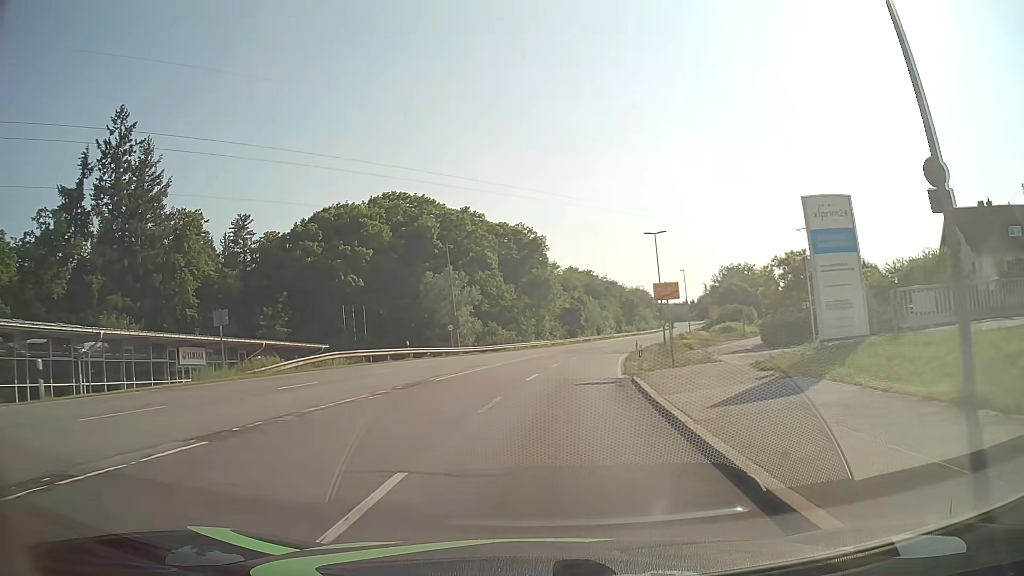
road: secondary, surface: asphalt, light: Day
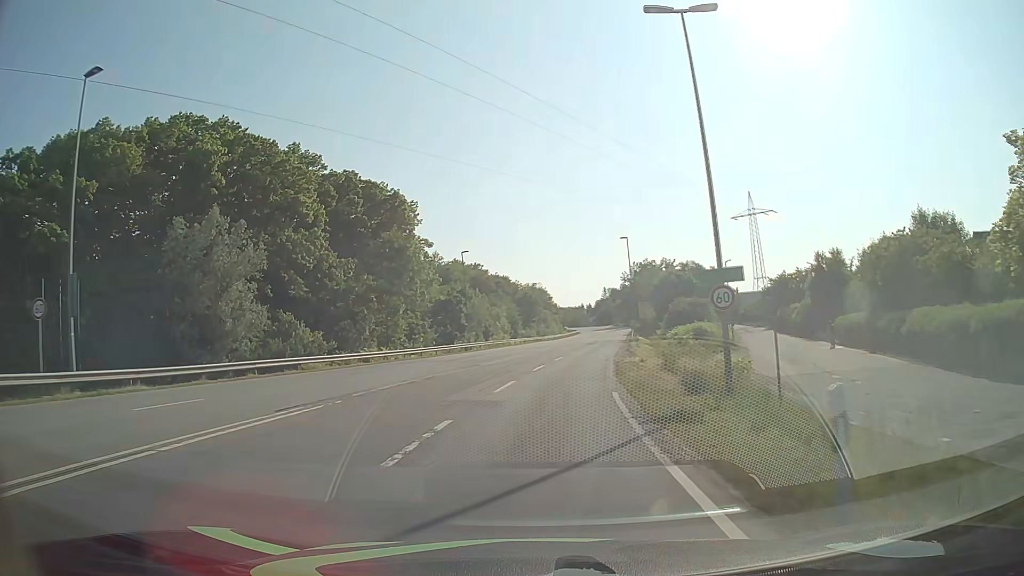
(+3.6, +40.7) m; +9°
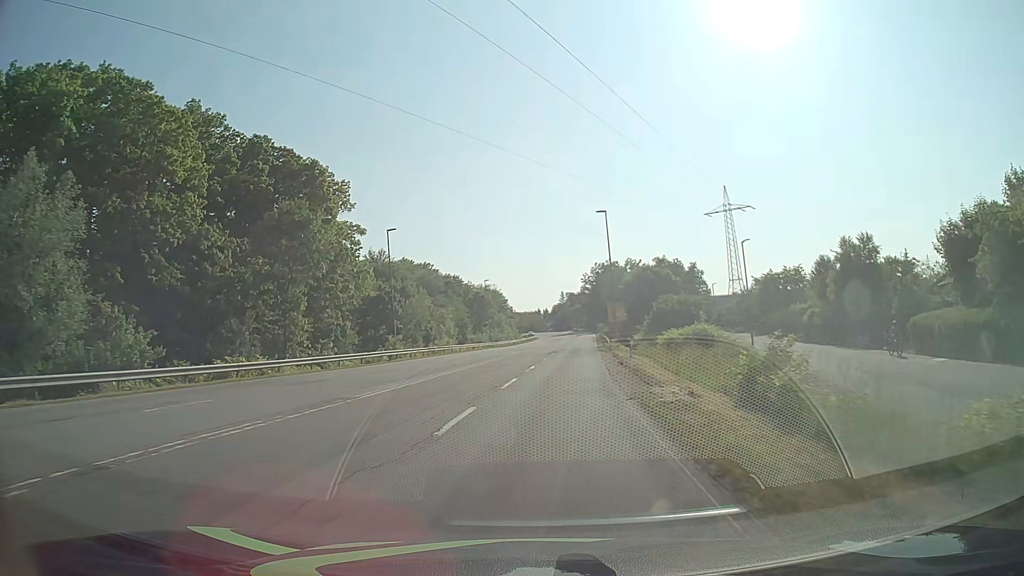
(+0.6, +16.6) m; +4°
(0, +10) (+1, +20) (+1, +30) (+2, +40) (+3, +50) (+4, +60) (+5, +70) (+6, +80) (+6, +90) (+7, +100) m
